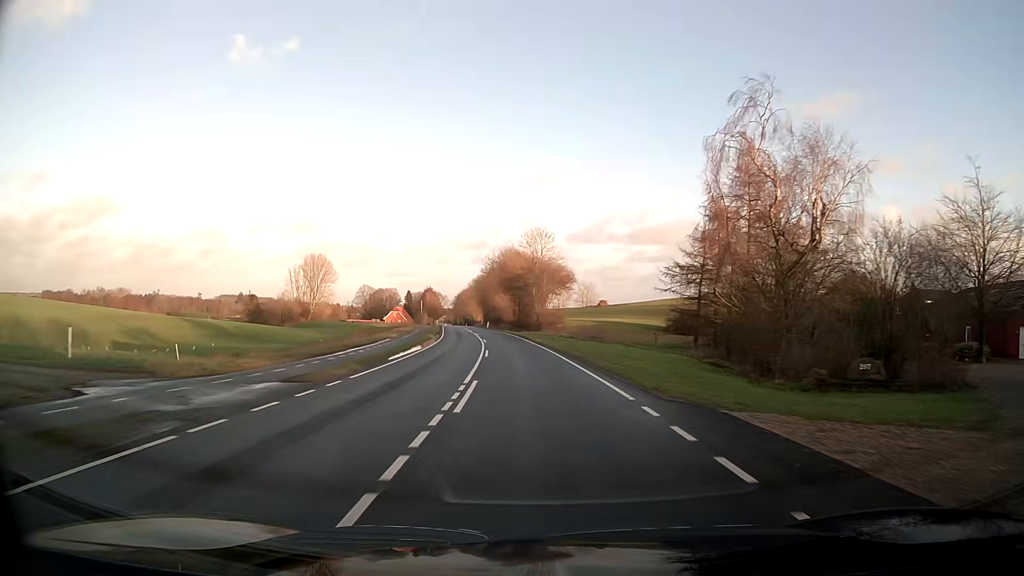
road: tertiary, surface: asphalt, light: Day
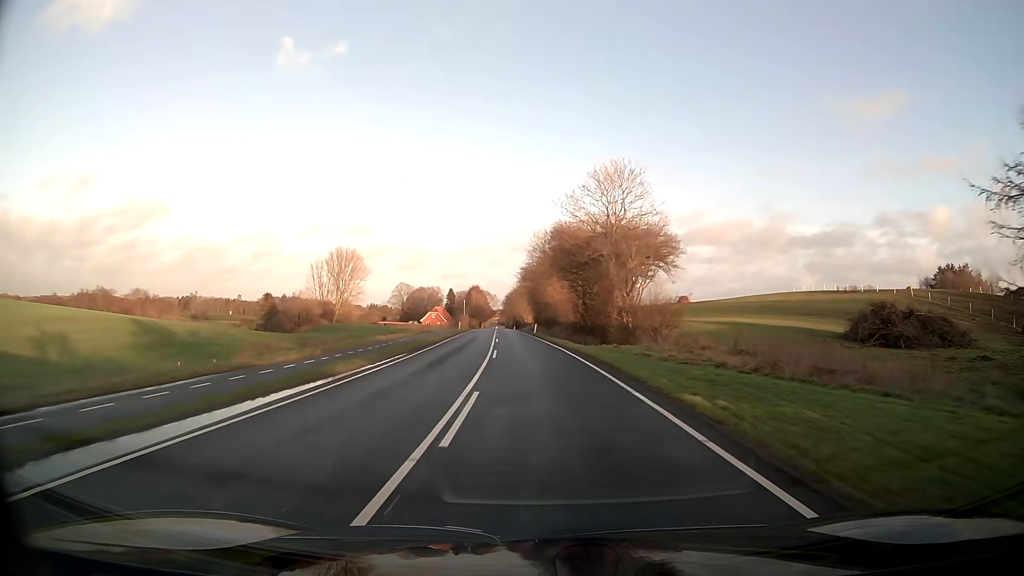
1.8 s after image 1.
(-1.2, +34.9) m; -4°
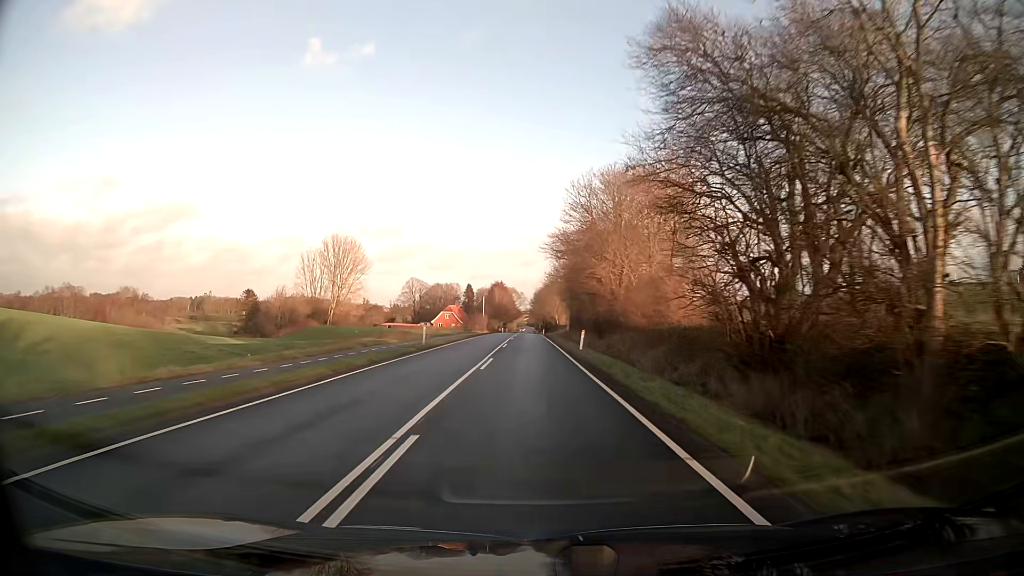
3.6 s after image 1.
(-0.9, +36.8) m; -3°
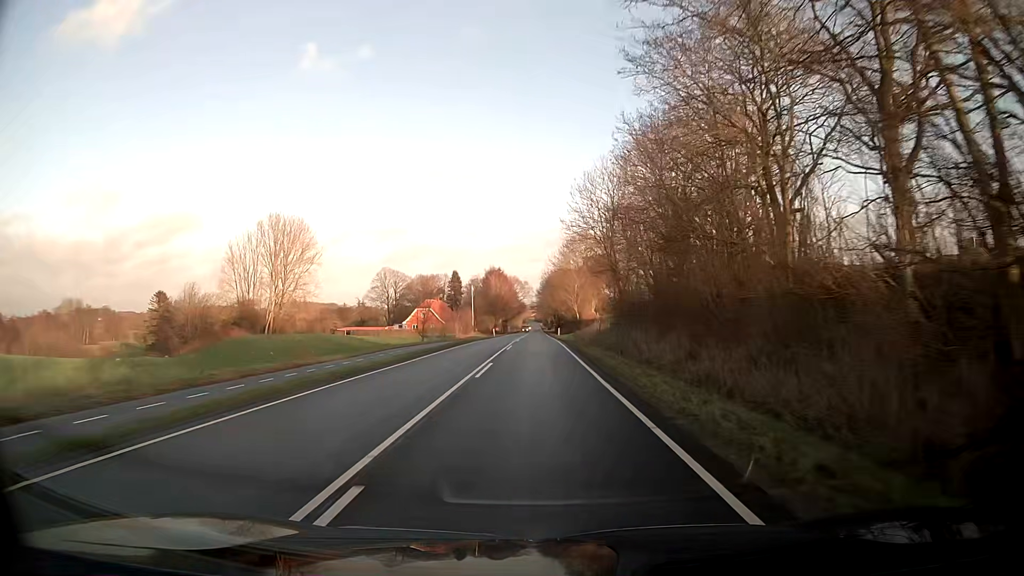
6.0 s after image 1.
(-0.5, +49.7) m; -1°
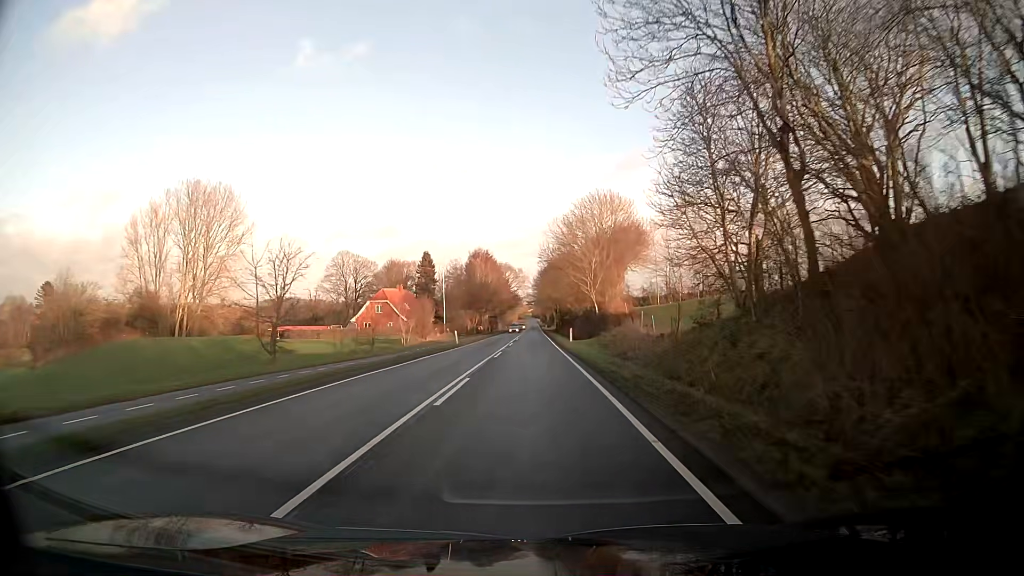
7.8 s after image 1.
(+0.2, +36.9) m; 0°
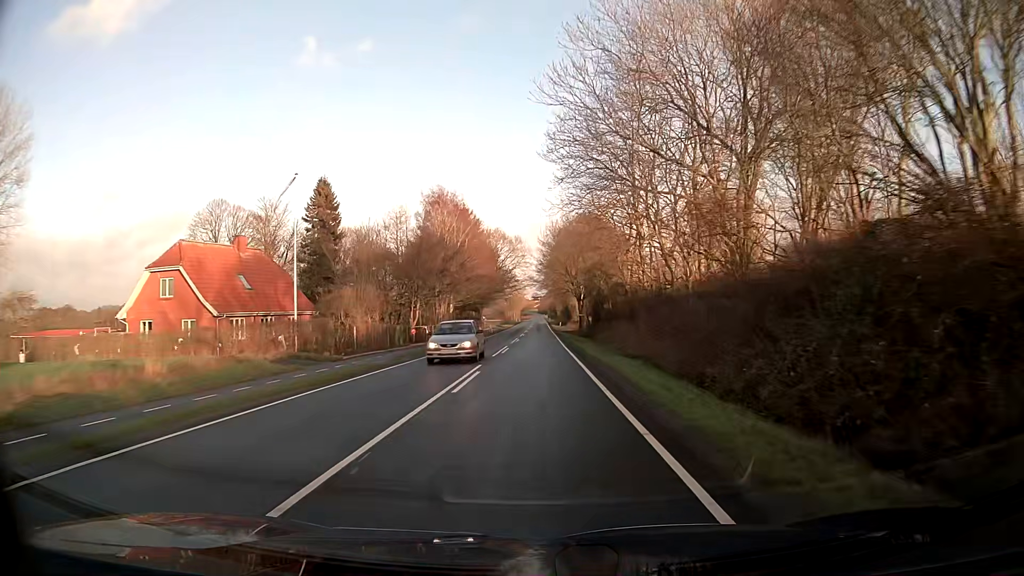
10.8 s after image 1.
(-0.4, +61.1) m; -1°
